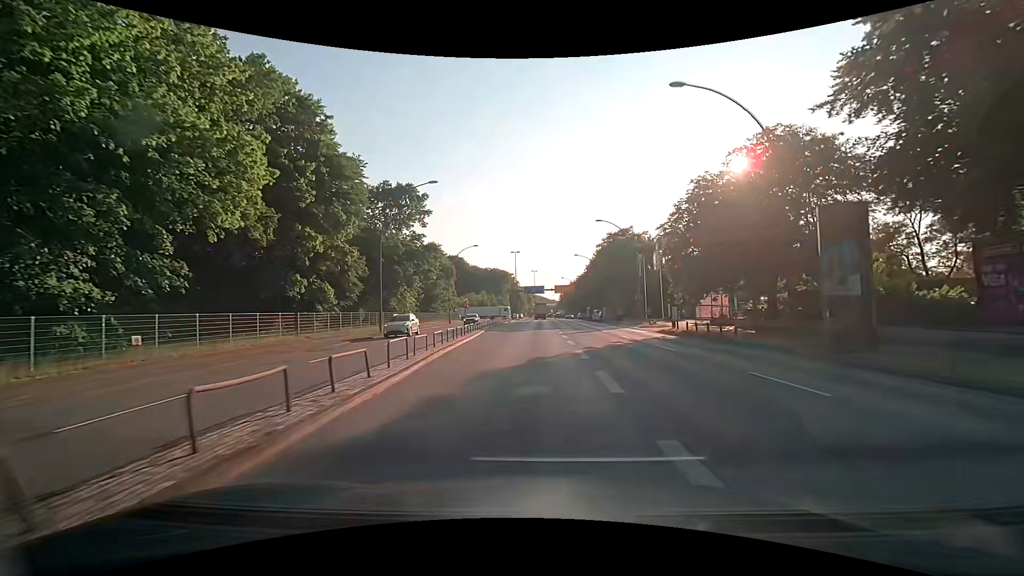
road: primary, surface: asphalt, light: Day
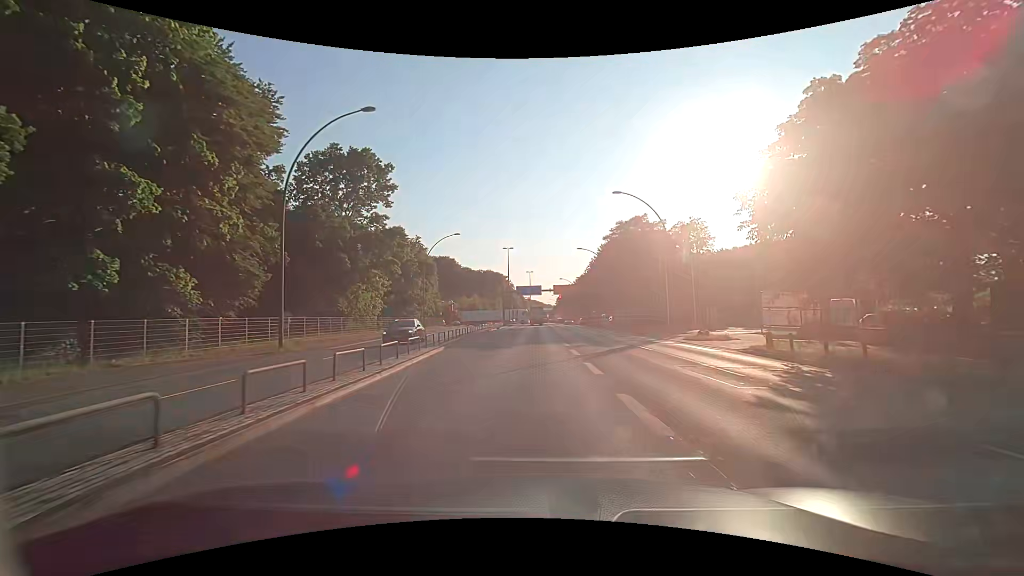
(+0.1, +15.1) m; 0°
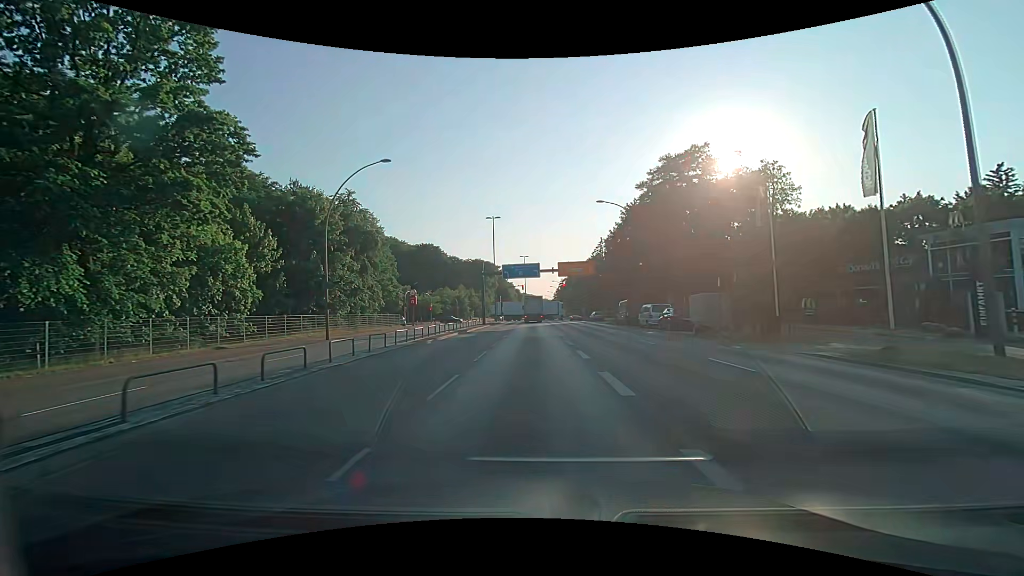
(+0.2, +28.3) m; +1°
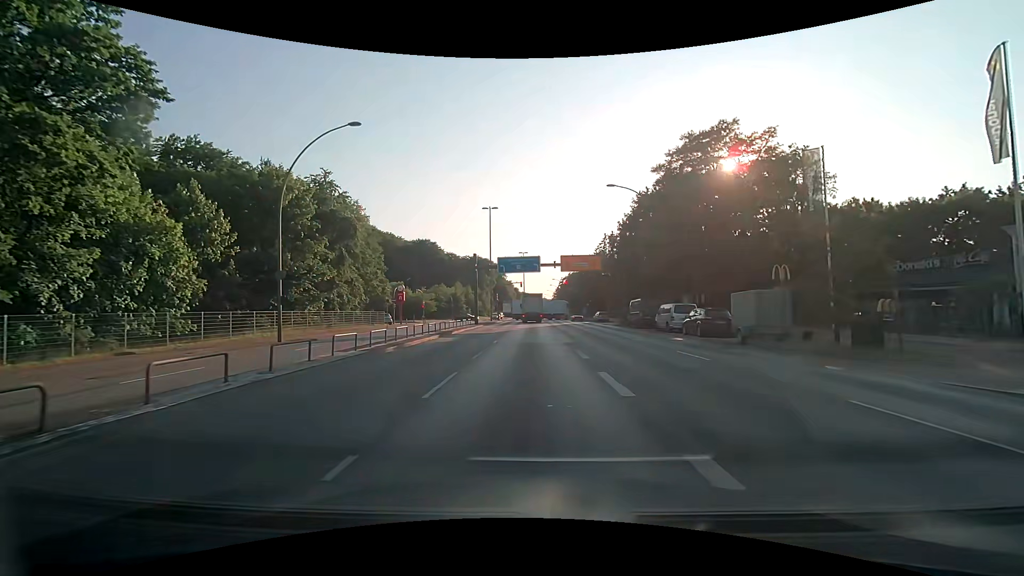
(-0.1, +6.2) m; -1°
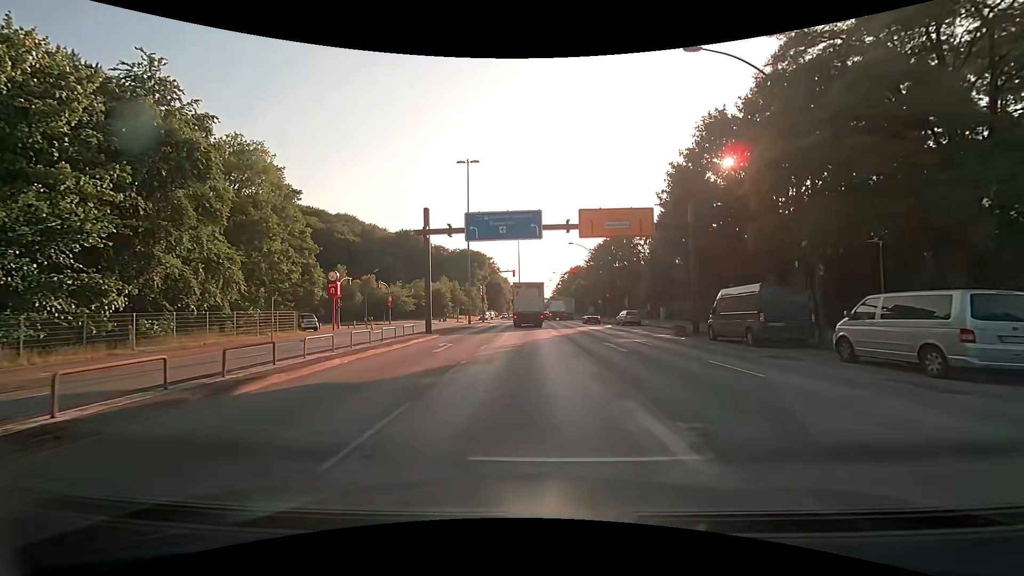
(+0.2, +21.7) m; 0°
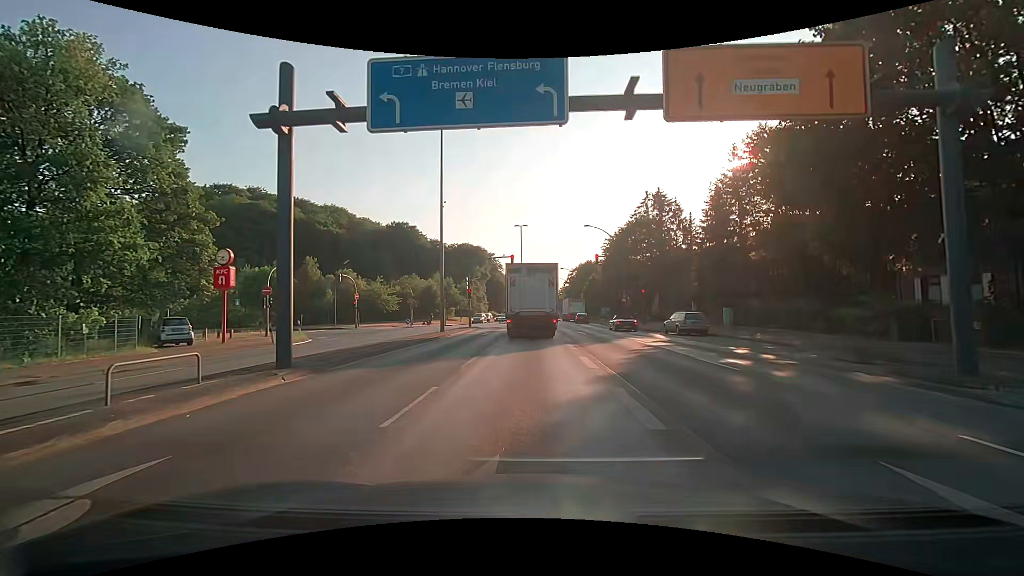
(0.0, +16.6) m; 0°
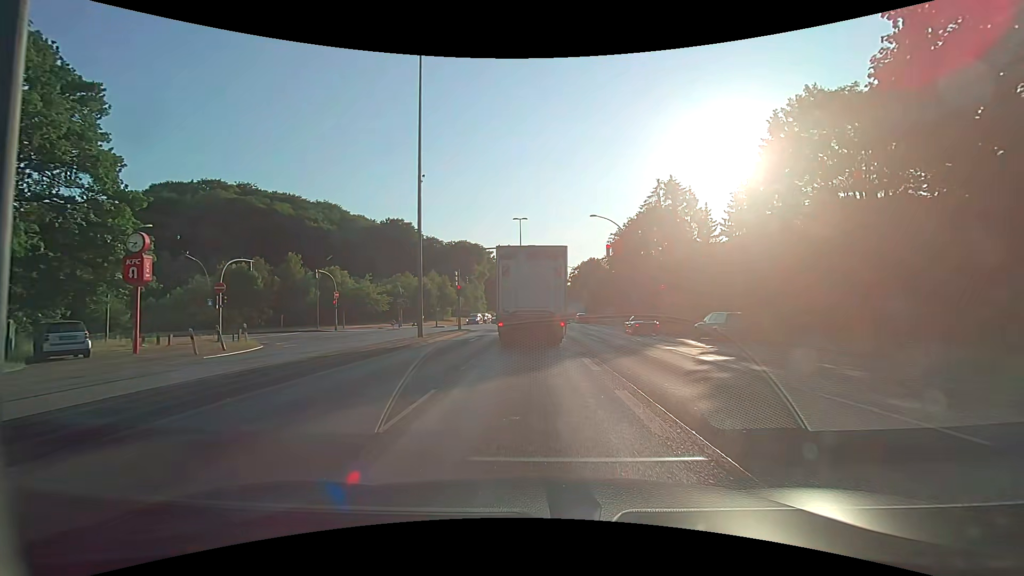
(0.0, +6.3) m; 0°
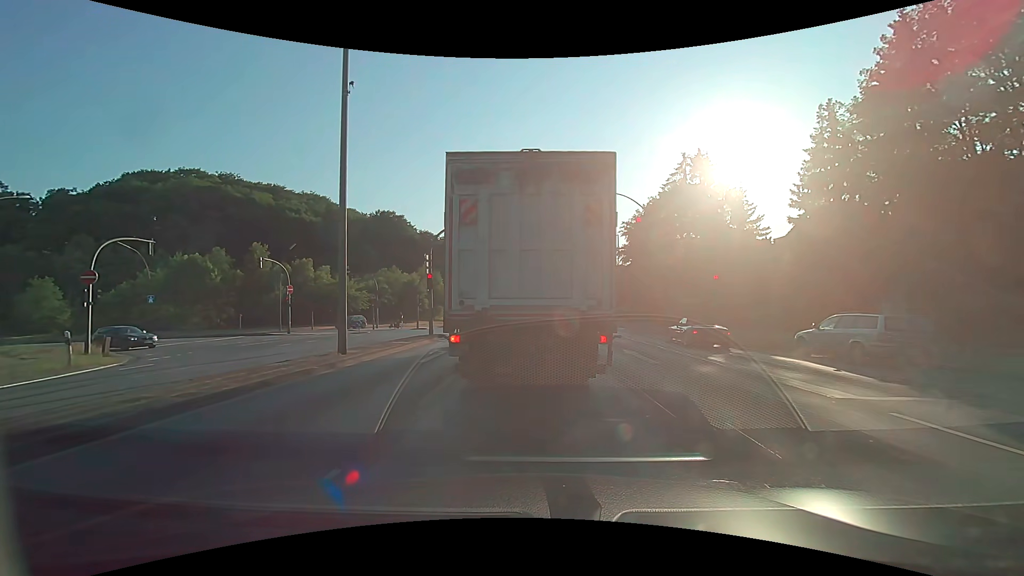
(0.0, +10.4) m; -1°
(0, +10) (0, +20) (+1, +30) (-1, +40) (-7, +48) (-16, +52) (-26, +53) (-36, +54) (-46, +53) (-56, +53) m
